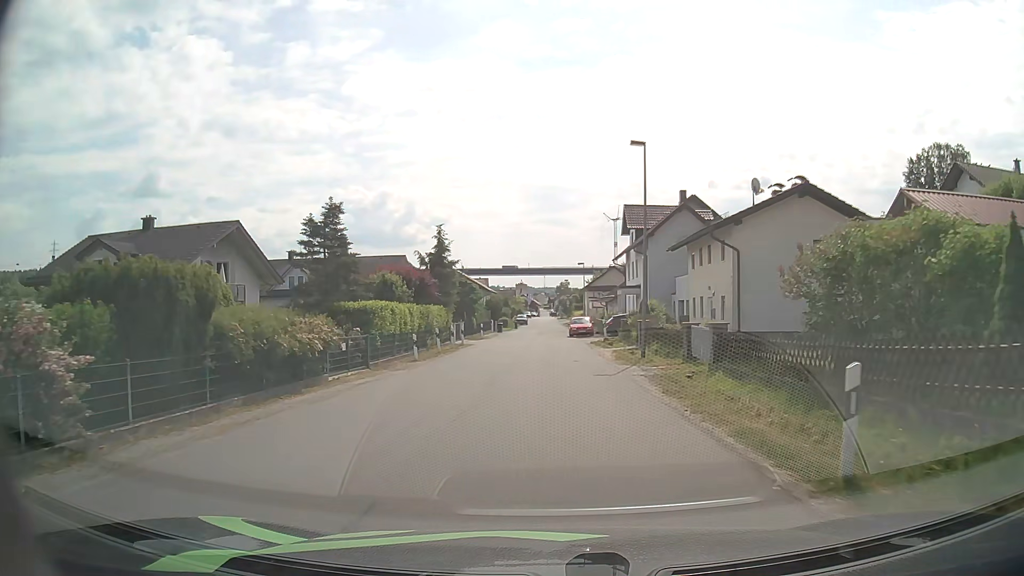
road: unclassified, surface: asphalt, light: Day
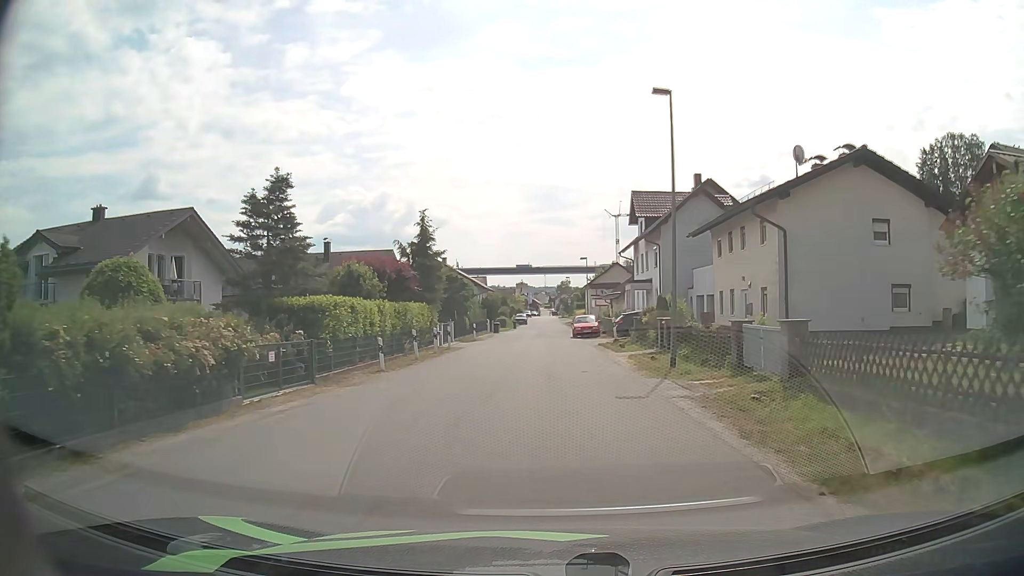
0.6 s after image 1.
(0.0, +5.5) m; +1°
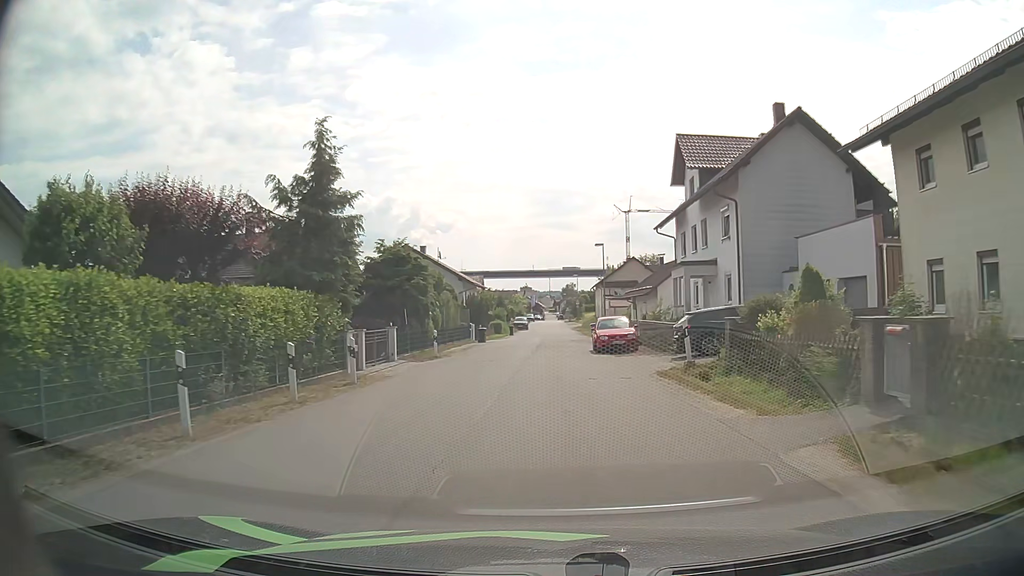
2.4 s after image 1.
(-0.2, +17.0) m; -1°
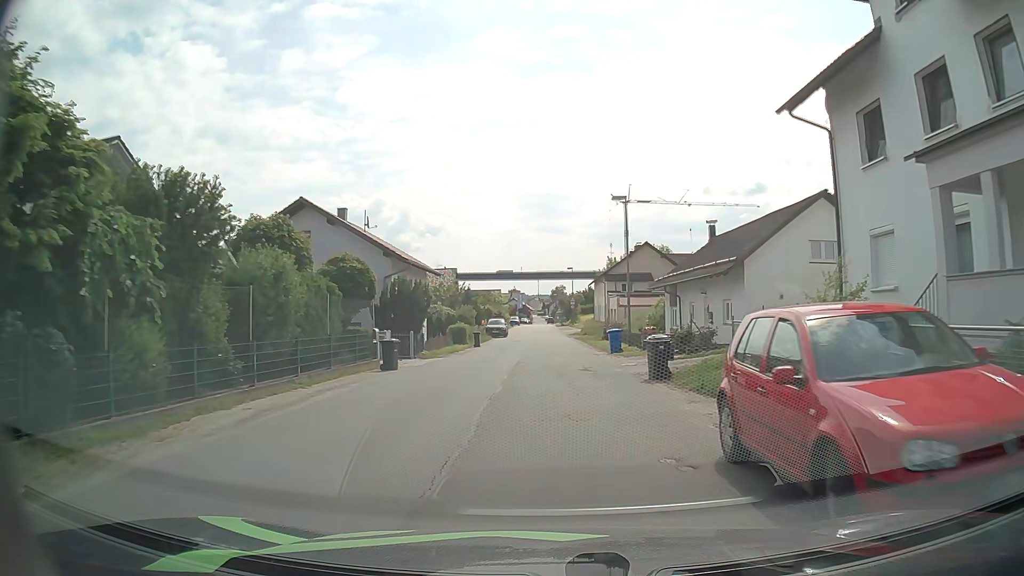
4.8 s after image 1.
(+0.1, +23.6) m; +1°
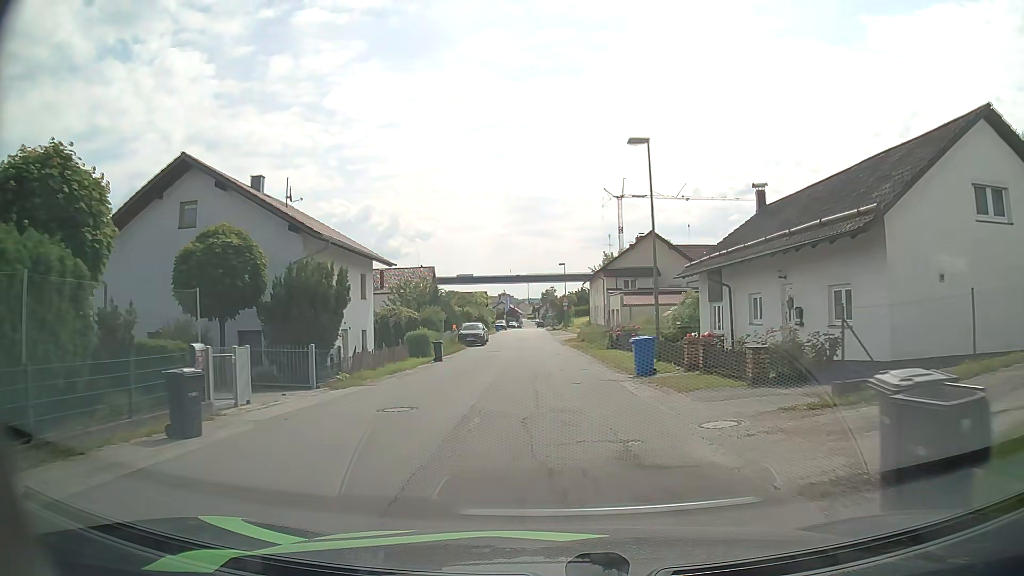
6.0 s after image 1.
(+0.1, +11.7) m; +2°
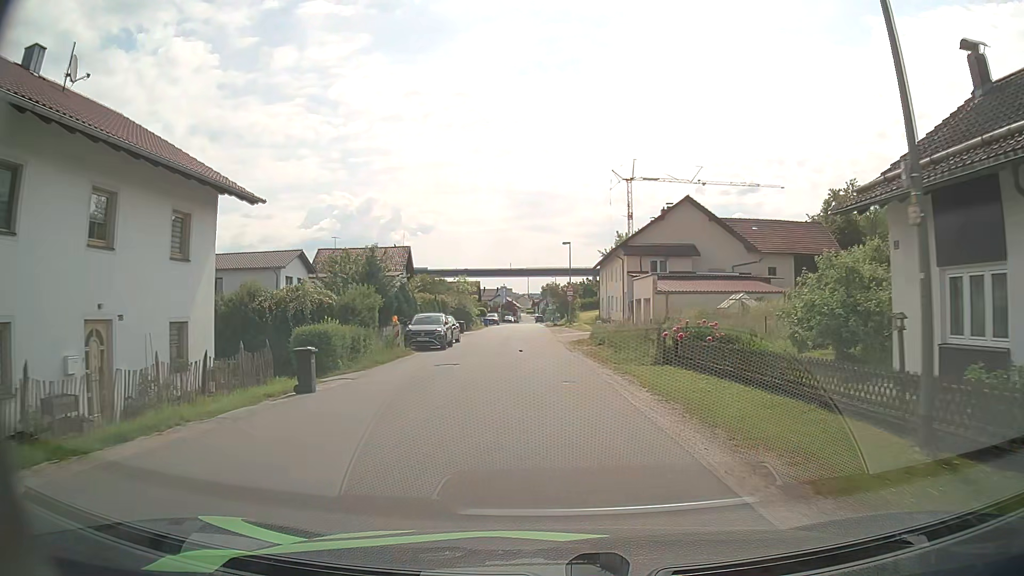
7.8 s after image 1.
(-0.1, +17.1) m; -1°
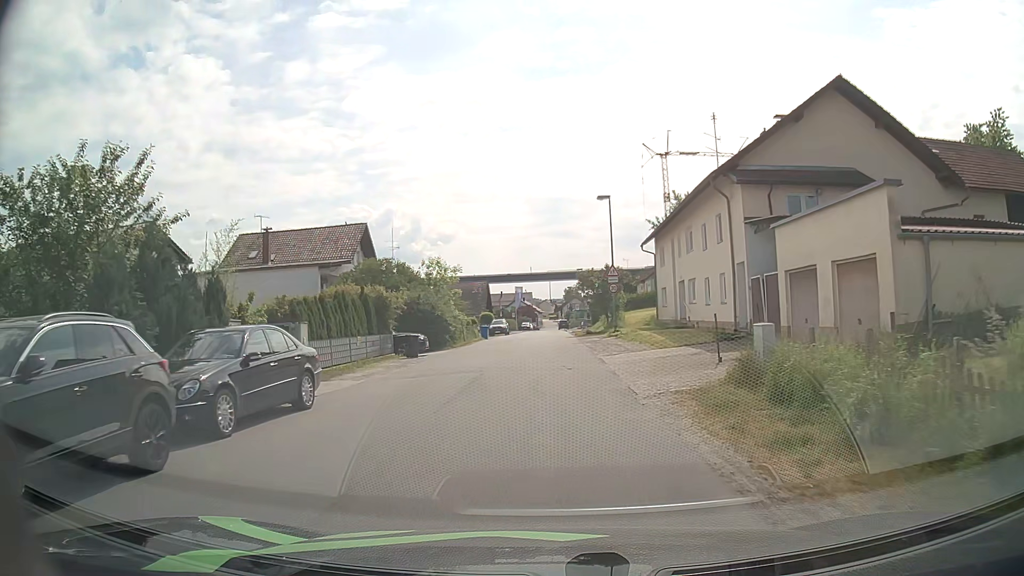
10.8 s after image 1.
(-0.1, +25.7) m; -1°
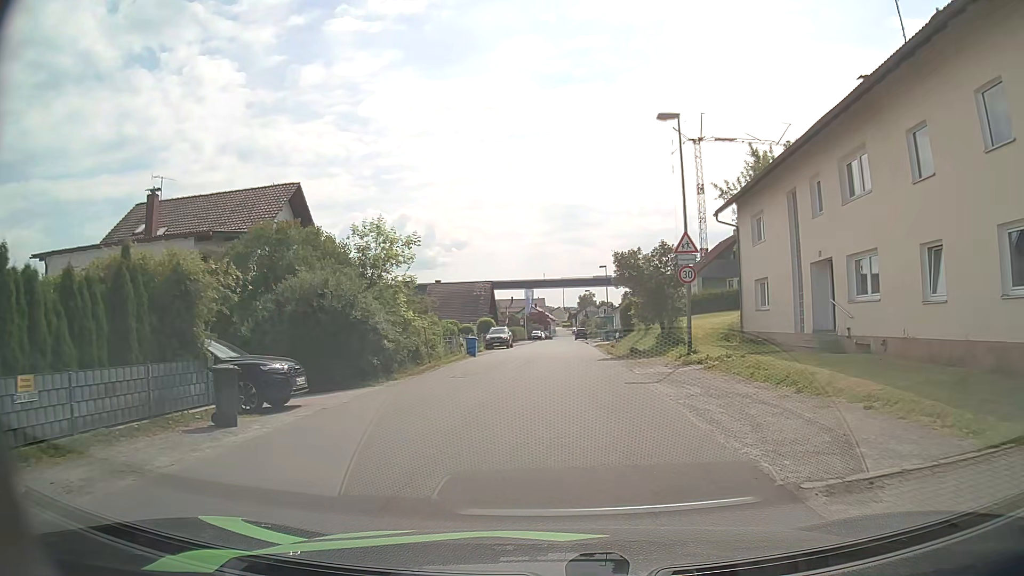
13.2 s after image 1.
(-0.3, +17.3) m; -2°
(0, +10) (0, +20) (0, +30) (+1, +40) (+2, +50) (+2, +60) (+2, +70) (+2, +80) (+2, +90) (+2, +100) m
